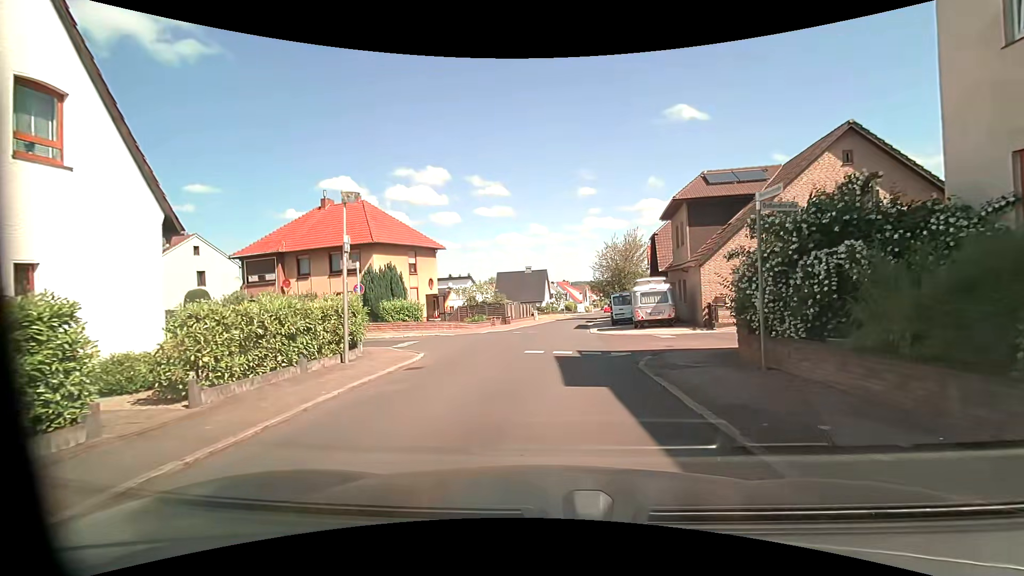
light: Day
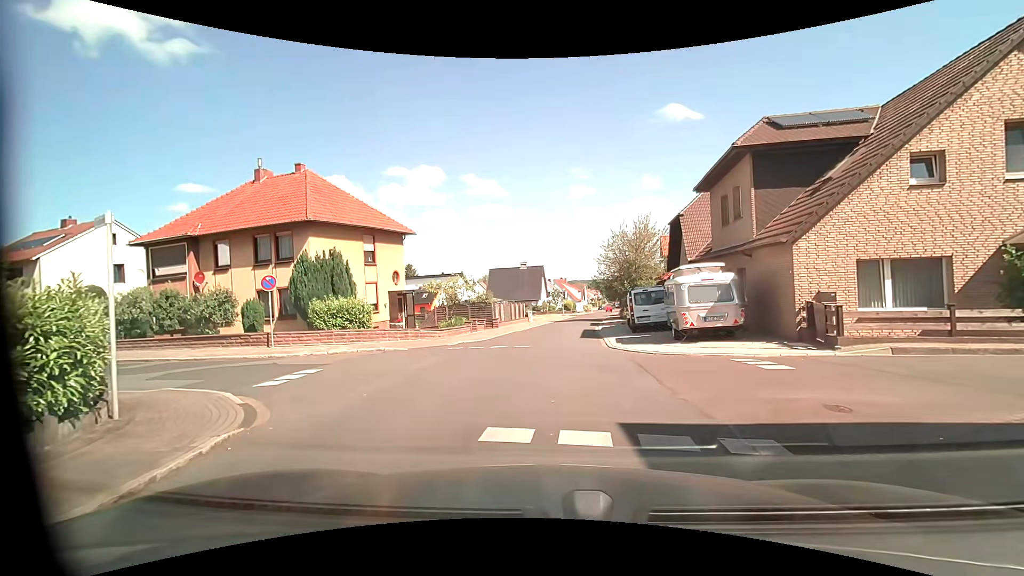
(0.0, +8.3) m; 0°
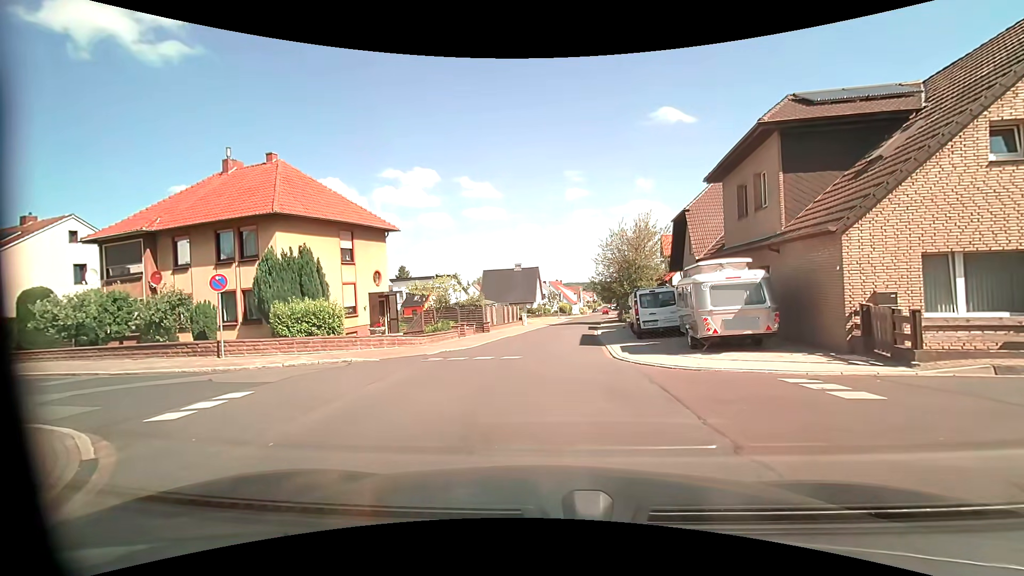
(0.0, +2.5) m; +1°
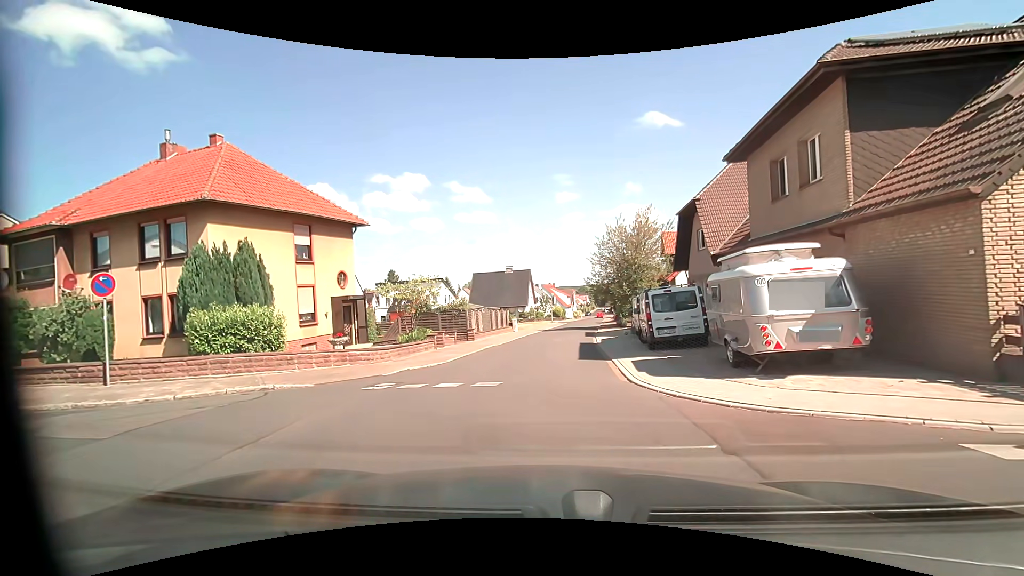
(+0.1, +3.9) m; +1°
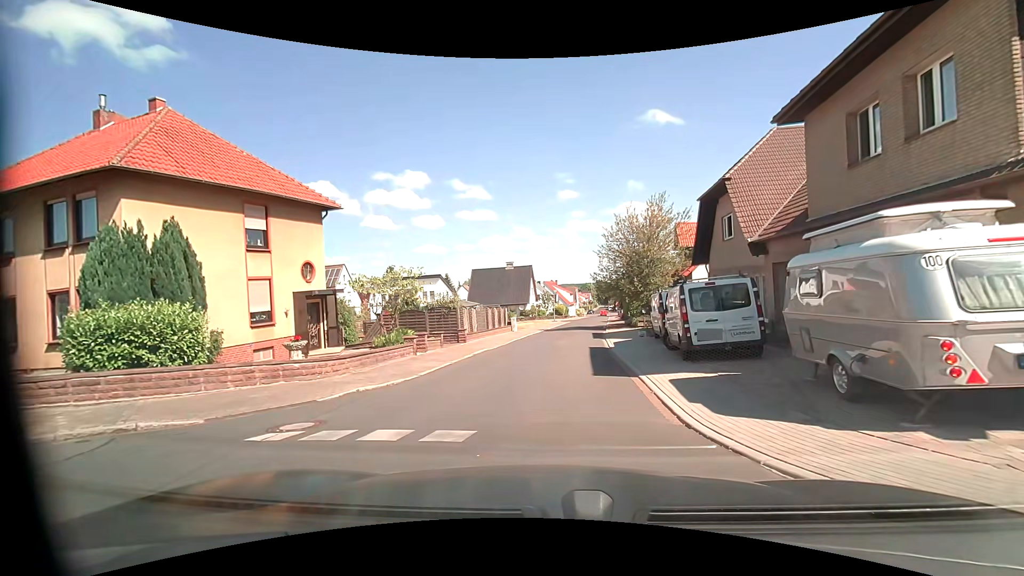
(-0.1, +4.0) m; -1°
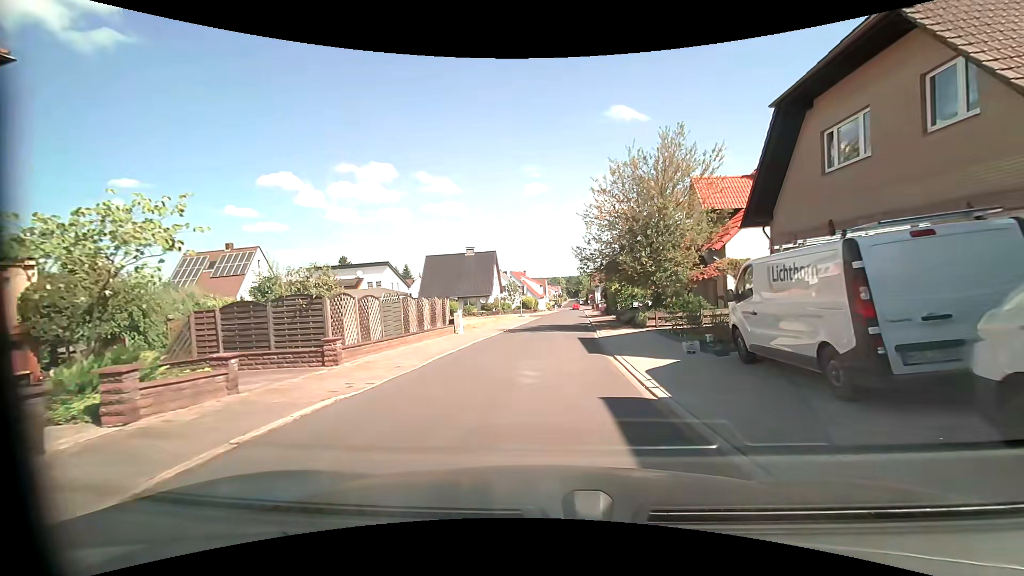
(+0.5, +13.1) m; +4°
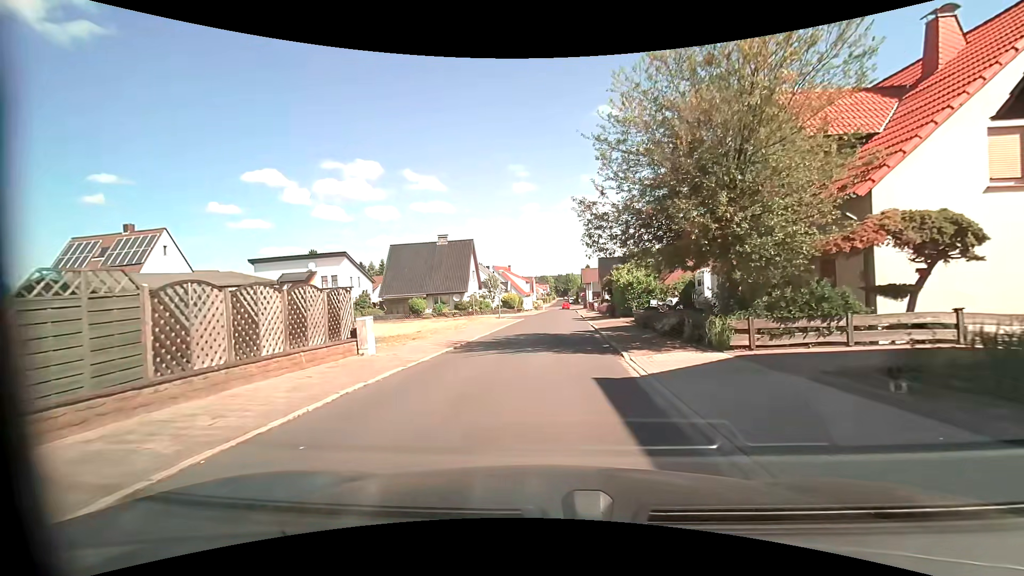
(+0.3, +11.8) m; +2°
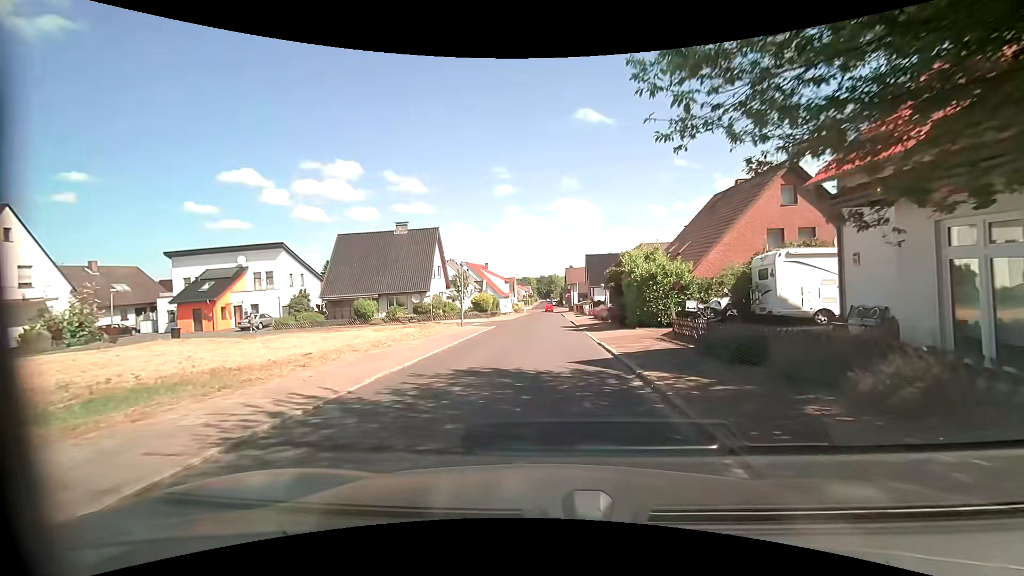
(+0.1, +11.1) m; +1°
(0, +10) (0, +20) (0, +30) (+1, +40) (+1, +50) (+1, +60) (+1, +70) (+1, +80) (+1, +90) (+1, +100) m
